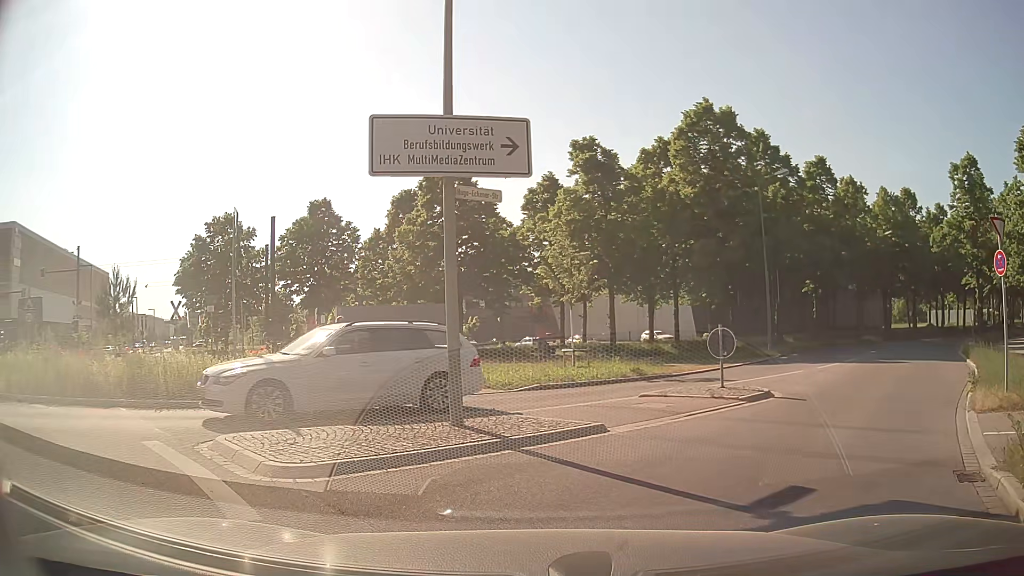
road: secondary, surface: asphalt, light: Day
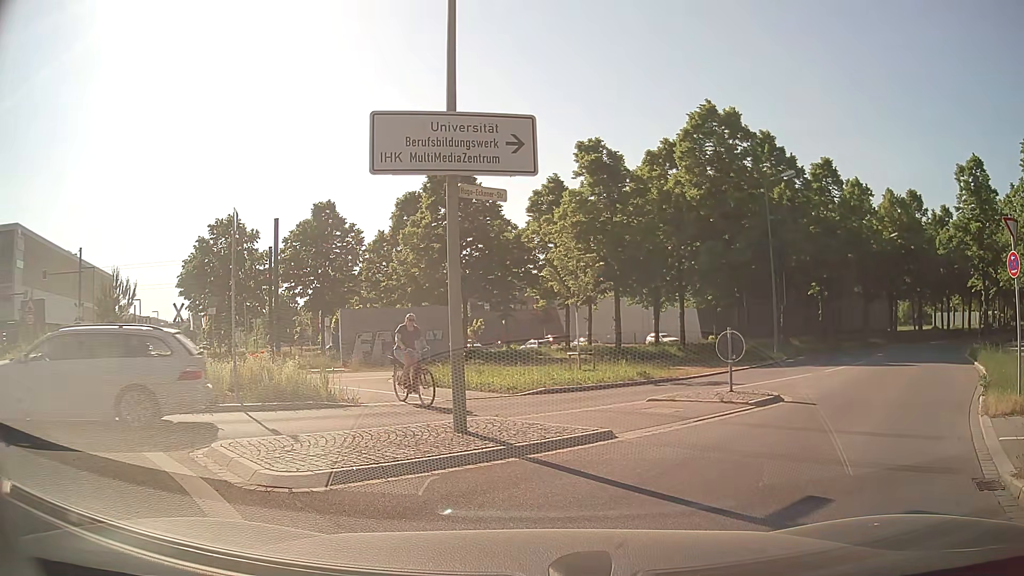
(0.0, +0.3) m; 0°
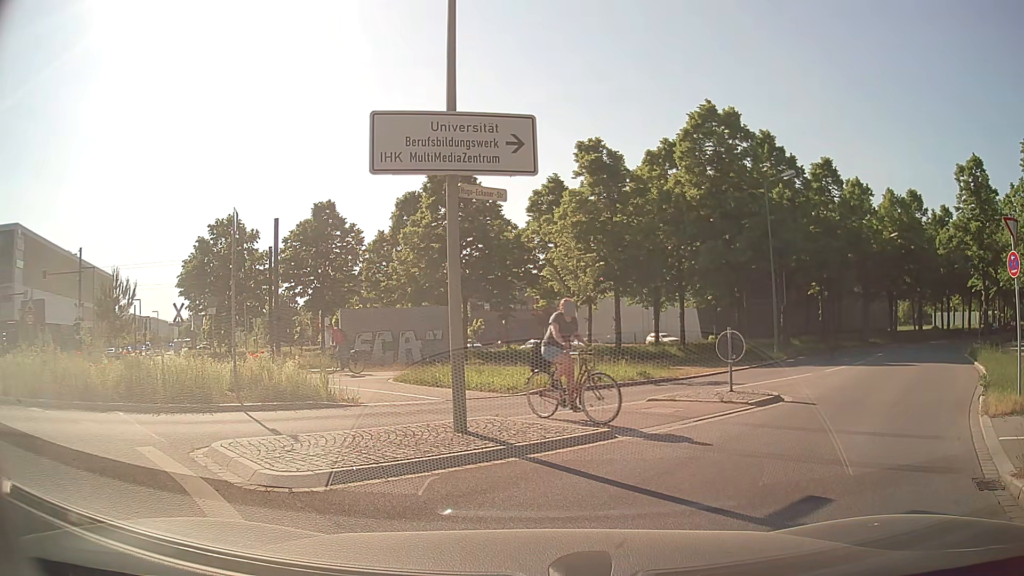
(0.0, 0.0) m; 0°
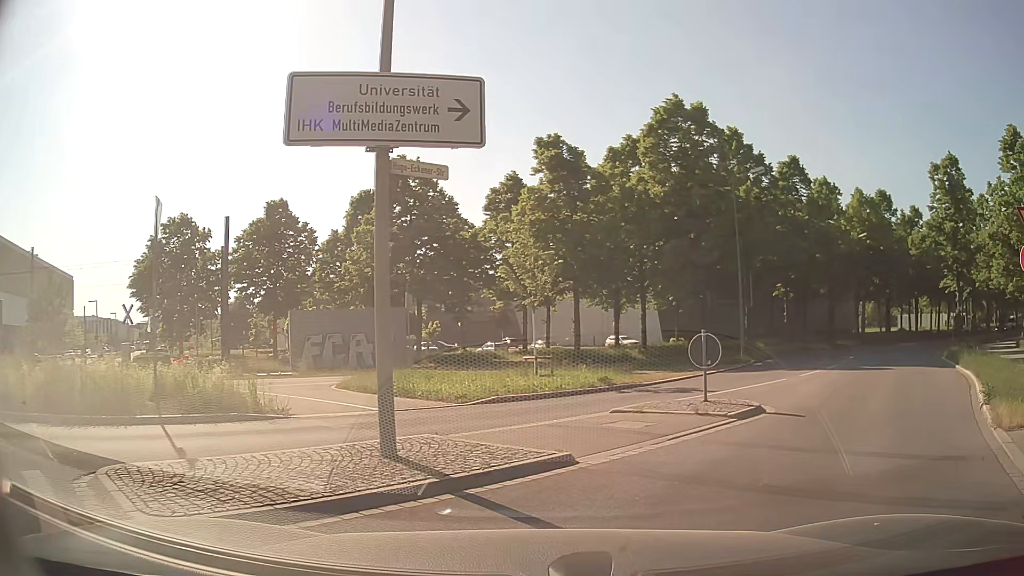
(0.0, +1.6) m; +1°
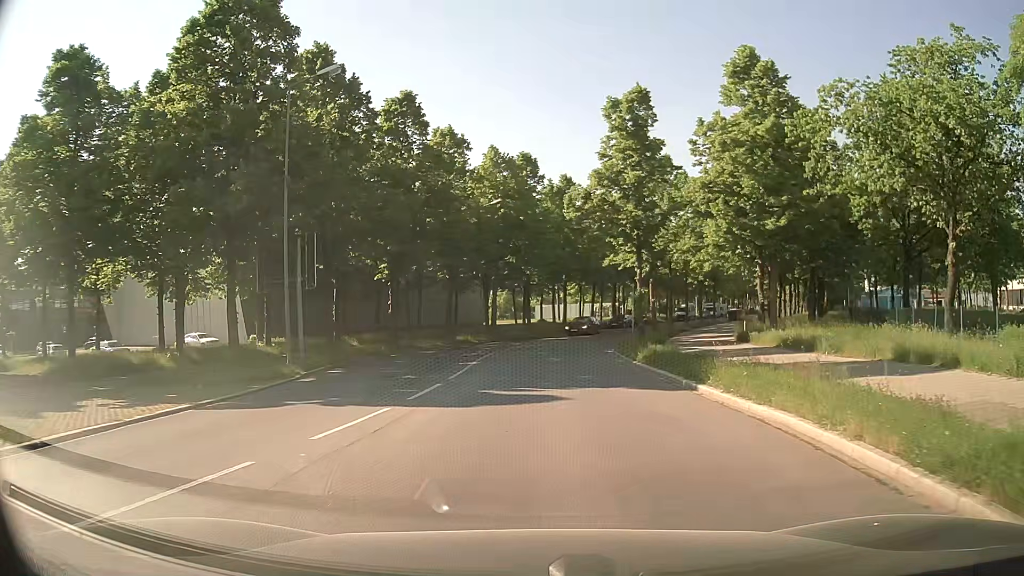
(+5.7, +12.9) m; +32°
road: residential
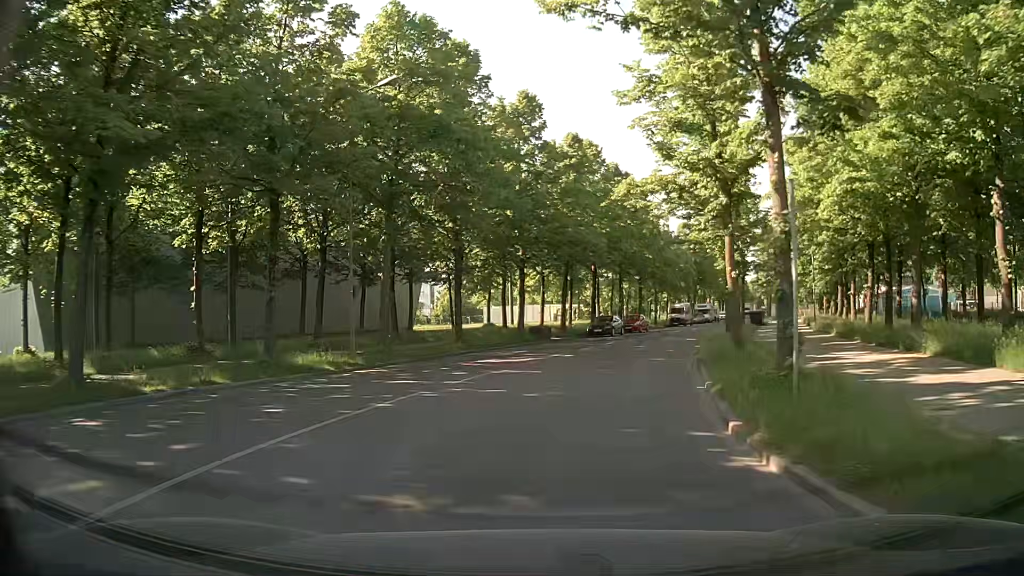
(+0.6, +24.9) m; +3°
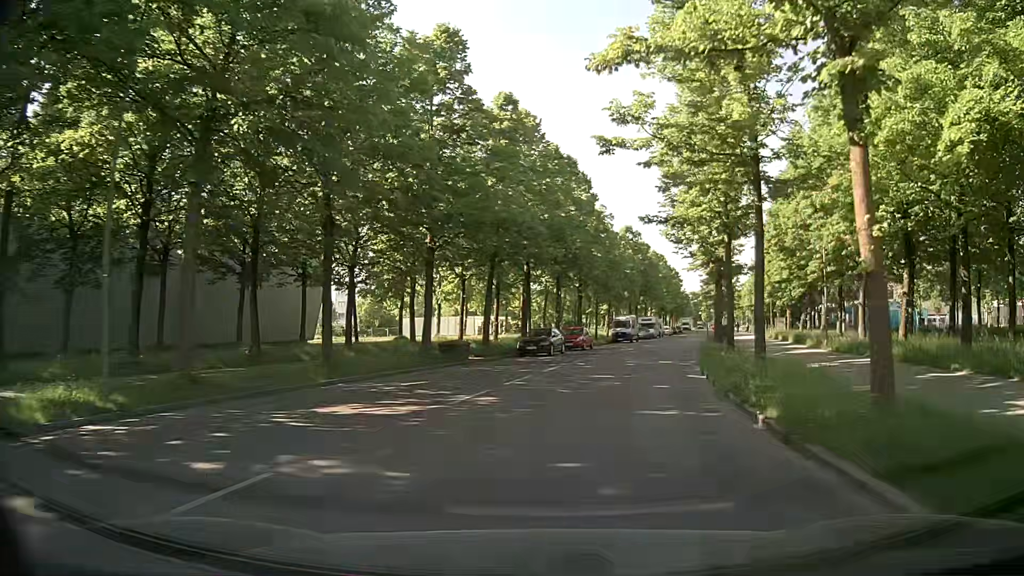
(+0.5, +11.0) m; +6°
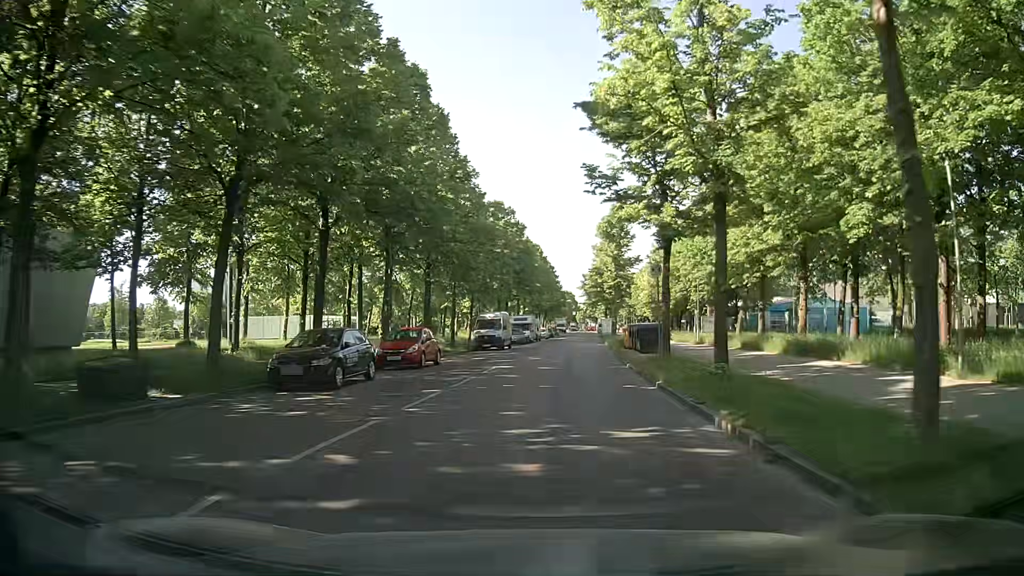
(+2.2, +18.5) m; +12°
(0, +10) (+1, +20) (+2, +30) (+2, +40) (+3, +50) (+4, +60) (+5, +70) (+6, +80) (+7, +90) (+8, +100) m
